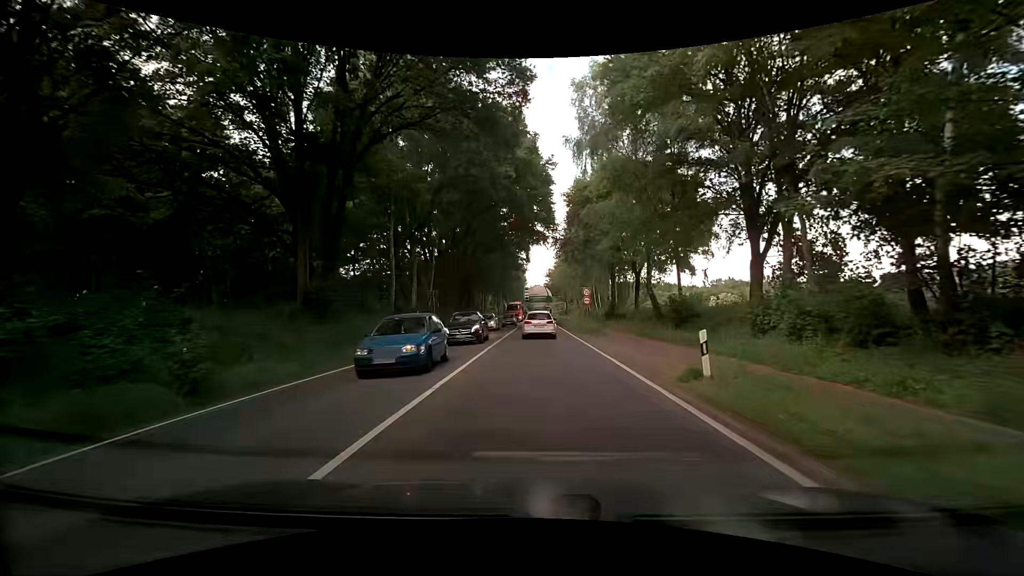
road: primary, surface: asphalt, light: Day
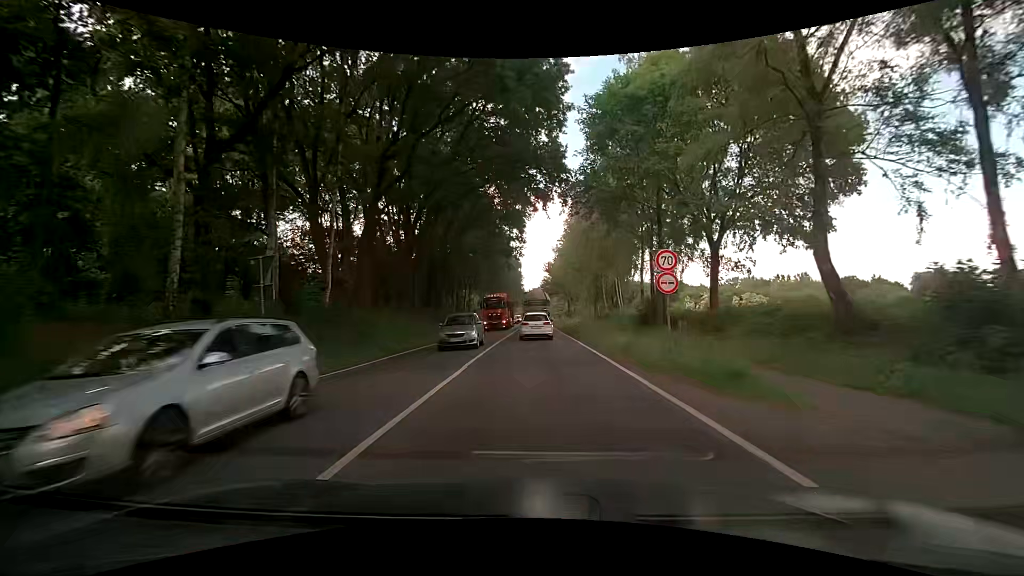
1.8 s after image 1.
(+0.1, +22.2) m; 0°
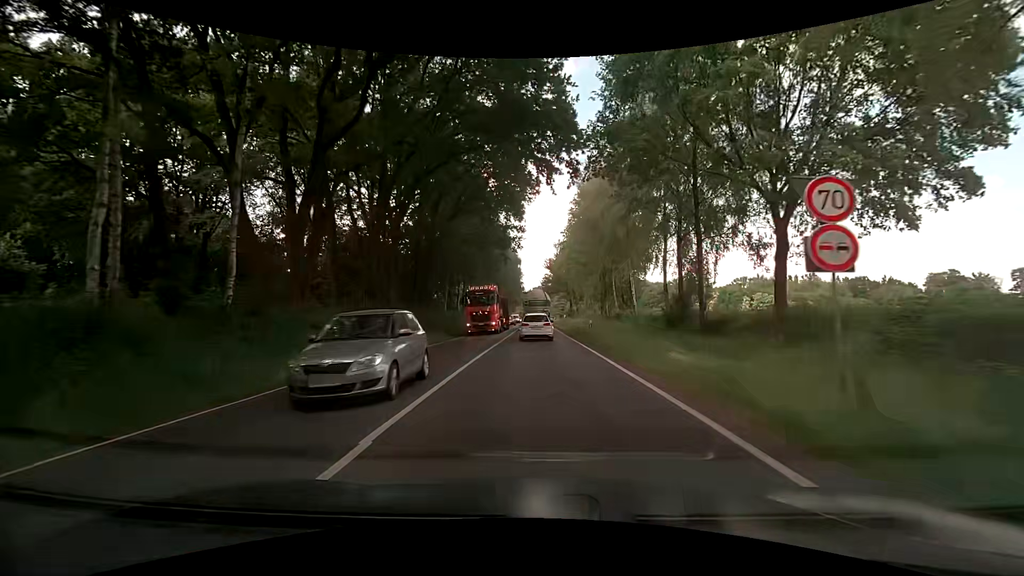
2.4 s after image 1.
(0.0, +7.5) m; -1°
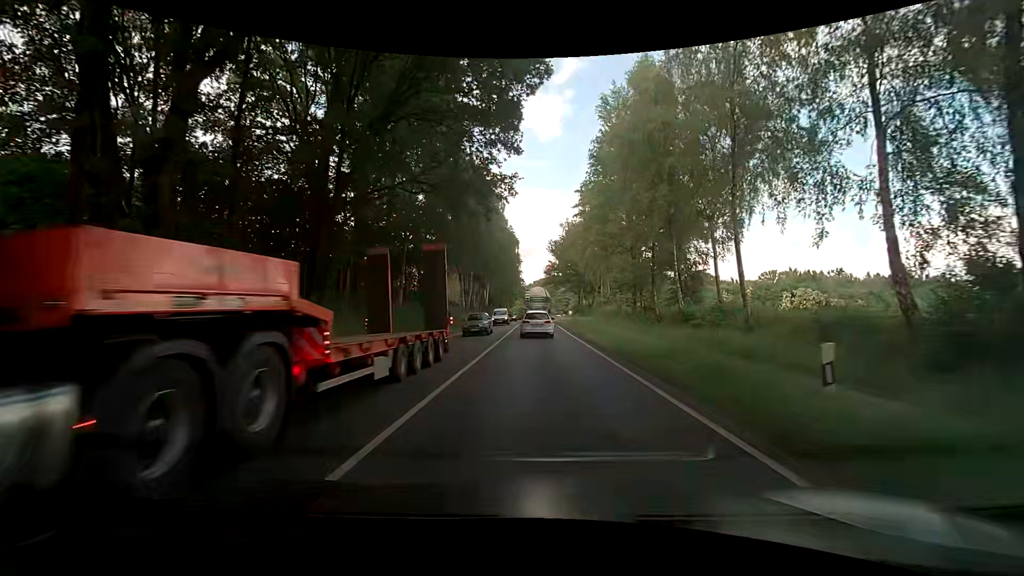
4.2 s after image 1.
(+0.3, +22.4) m; +1°
(0, +10) (0, +20) (0, +30) (0, +40) (0, +50) (0, +60) (0, +70) (0, +80) (0, +90) (0, +100) m
